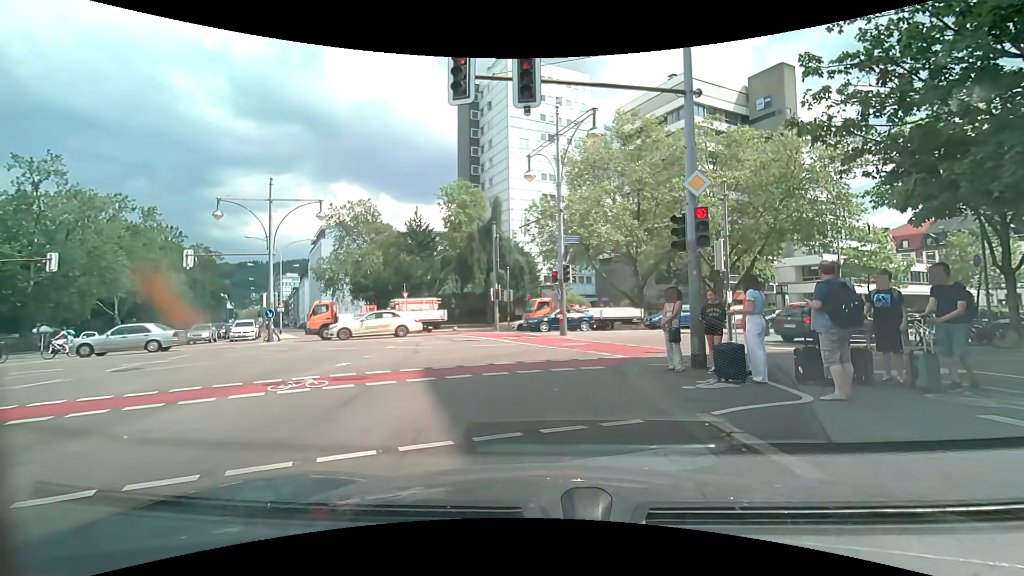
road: secondary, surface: asphalt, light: Day
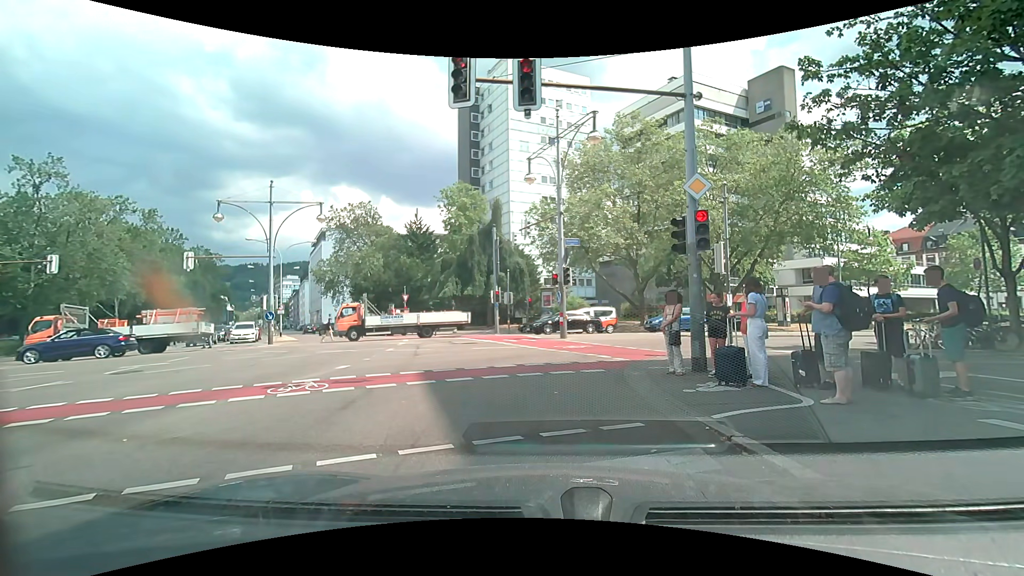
(0.0, +0.1) m; 0°
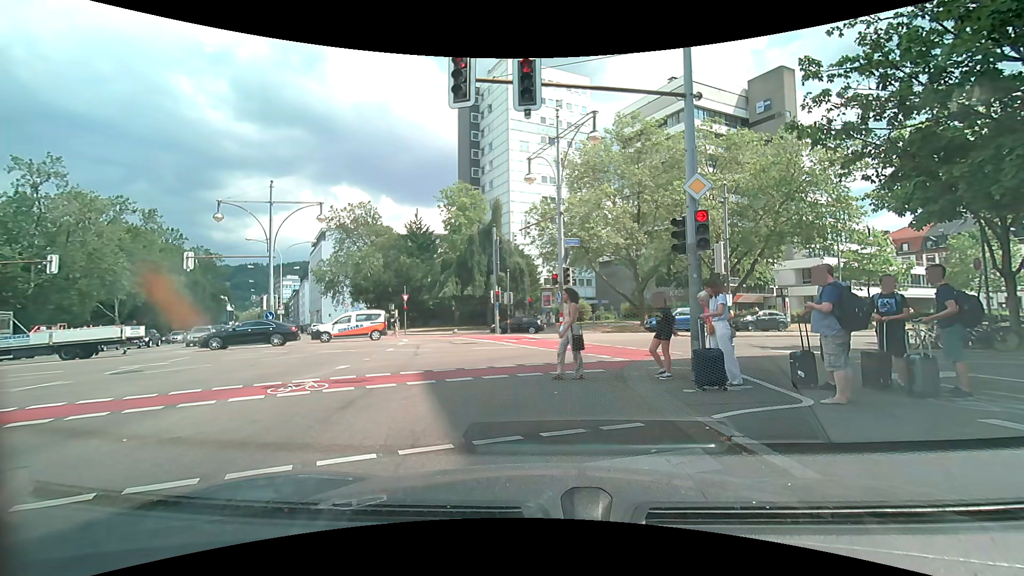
(0.0, 0.0) m; 0°
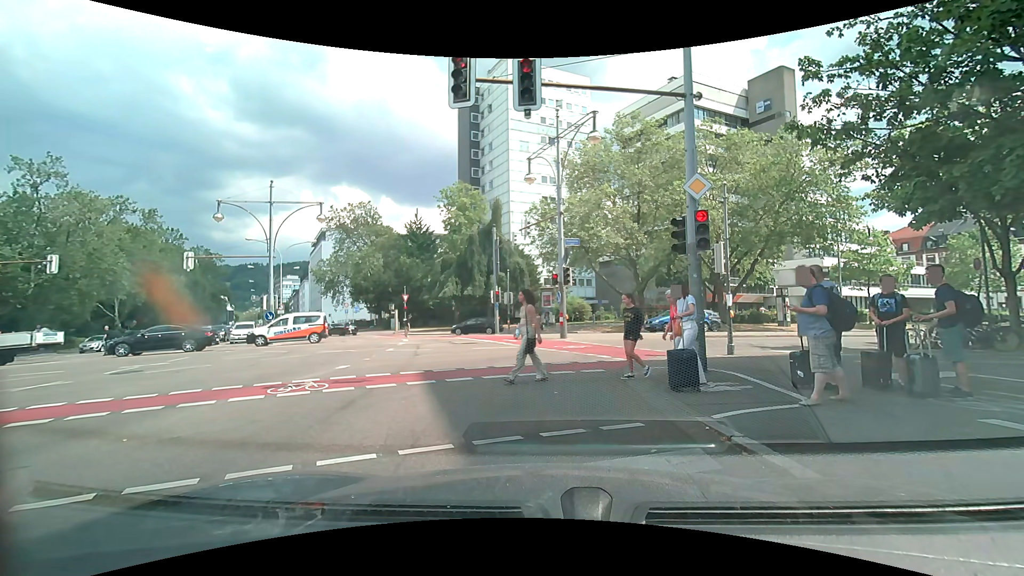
(0.0, 0.0) m; 0°
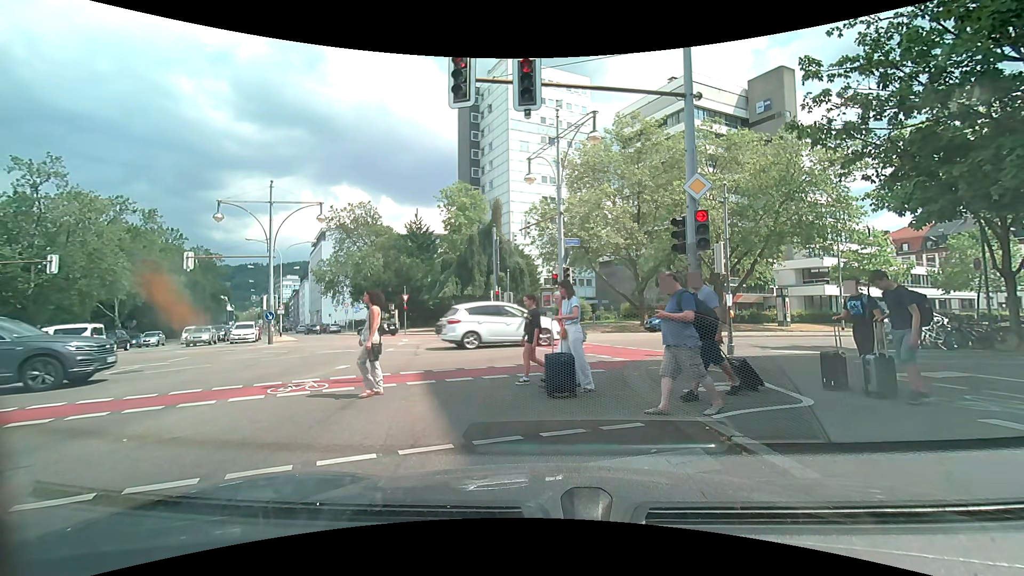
(0.0, 0.0) m; 0°
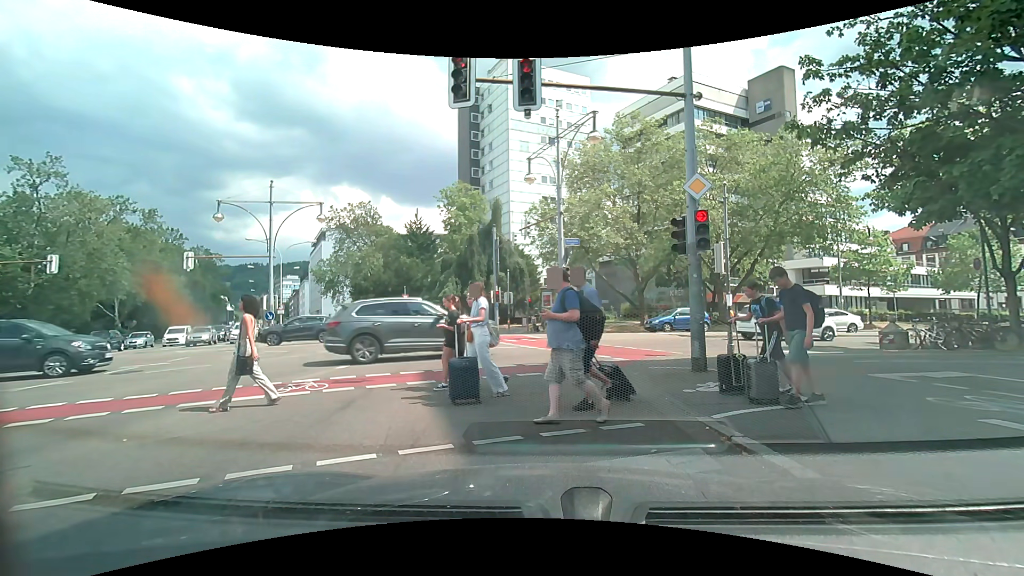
(0.0, 0.0) m; 0°
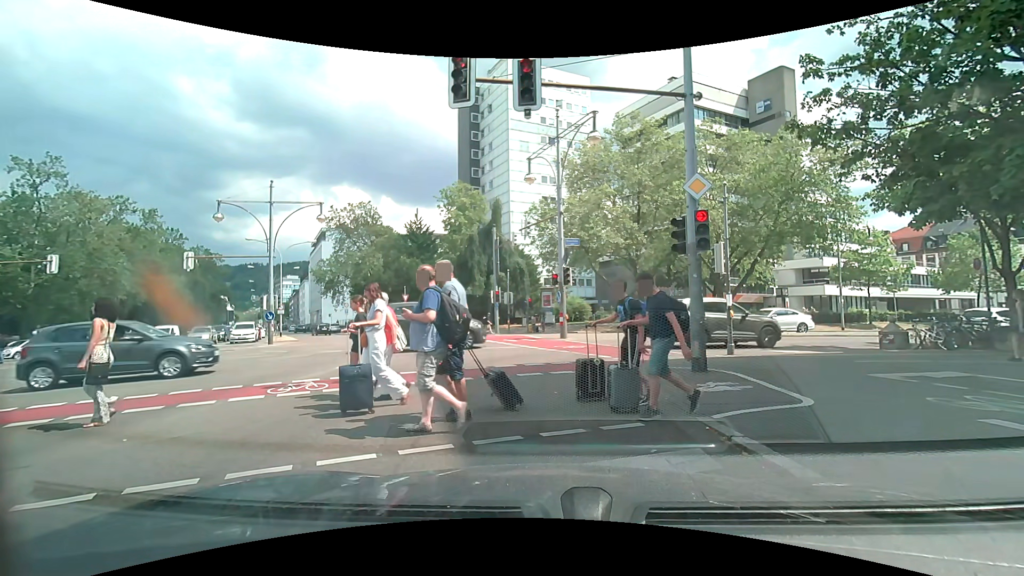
(0.0, 0.0) m; 0°
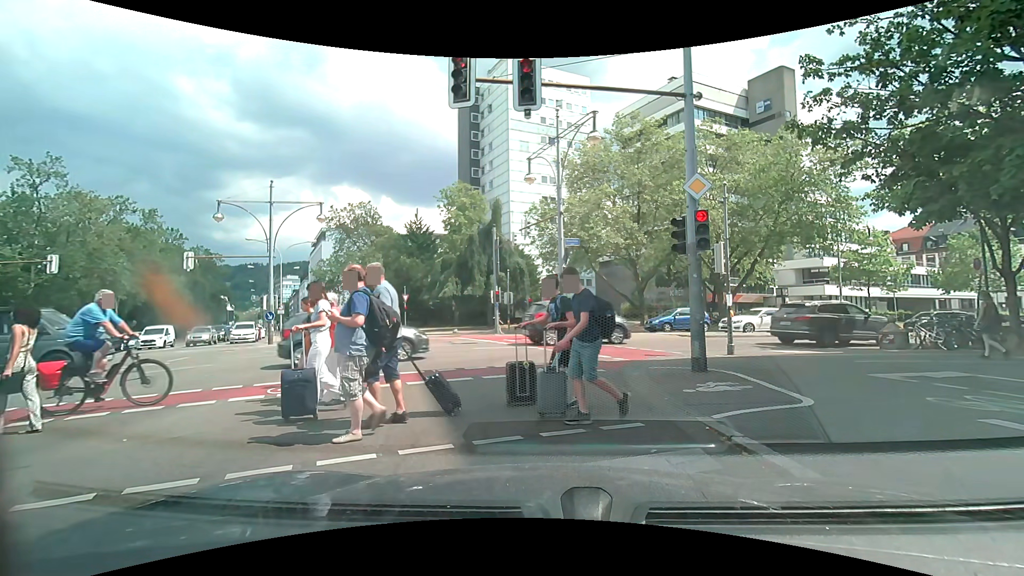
(0.0, 0.0) m; 0°
(-1, +10) (+3, +19) (+12, +24) (+21, +27) (+30, +31) (+39, +35) (+49, +38) (+58, +42) (+67, +46) (+77, +49) m
